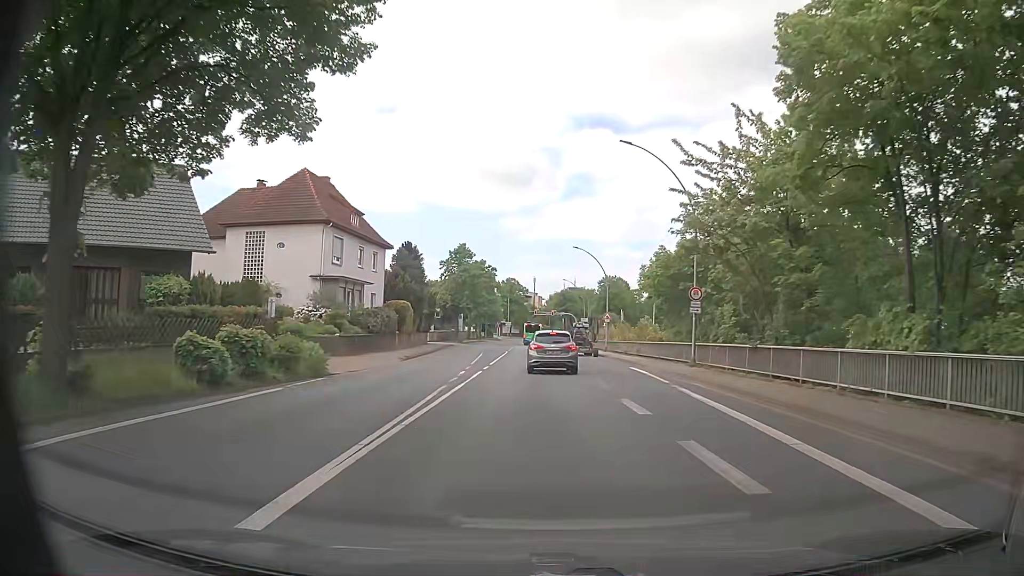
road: primary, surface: asphalt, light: Day
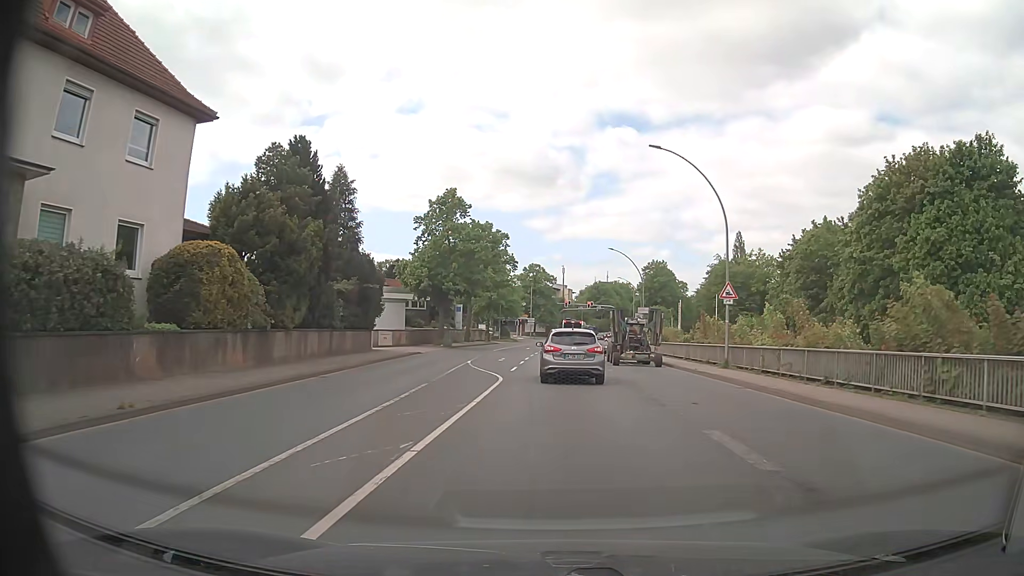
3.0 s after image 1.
(-0.9, +34.7) m; -2°
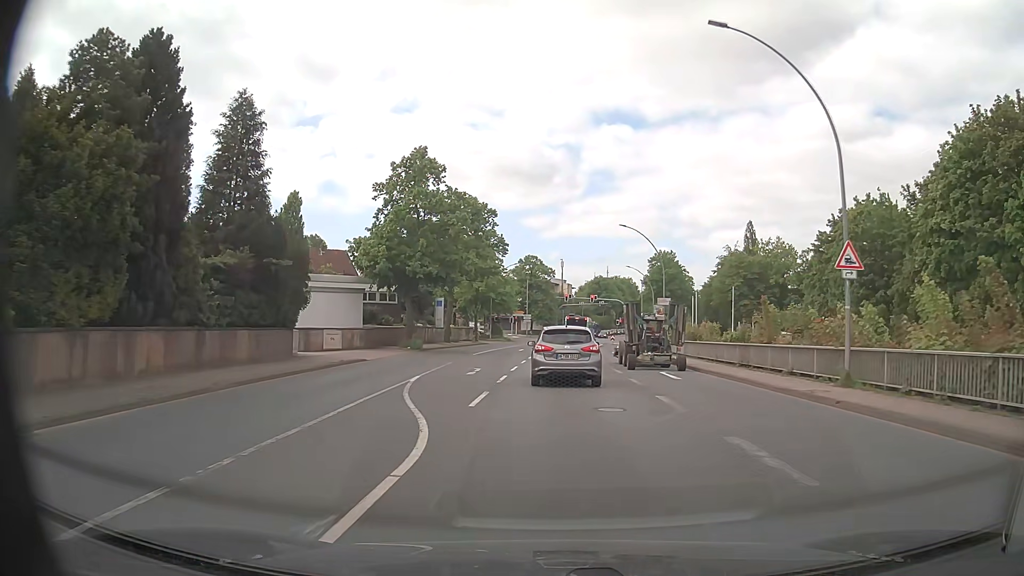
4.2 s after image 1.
(+0.1, +12.7) m; 0°
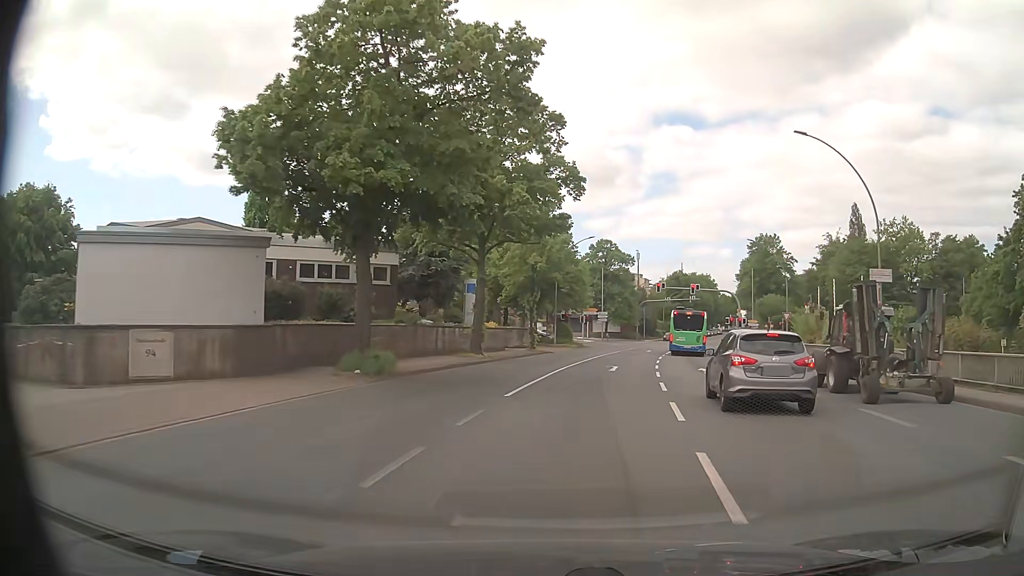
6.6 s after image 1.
(-1.9, +25.7) m; -6°
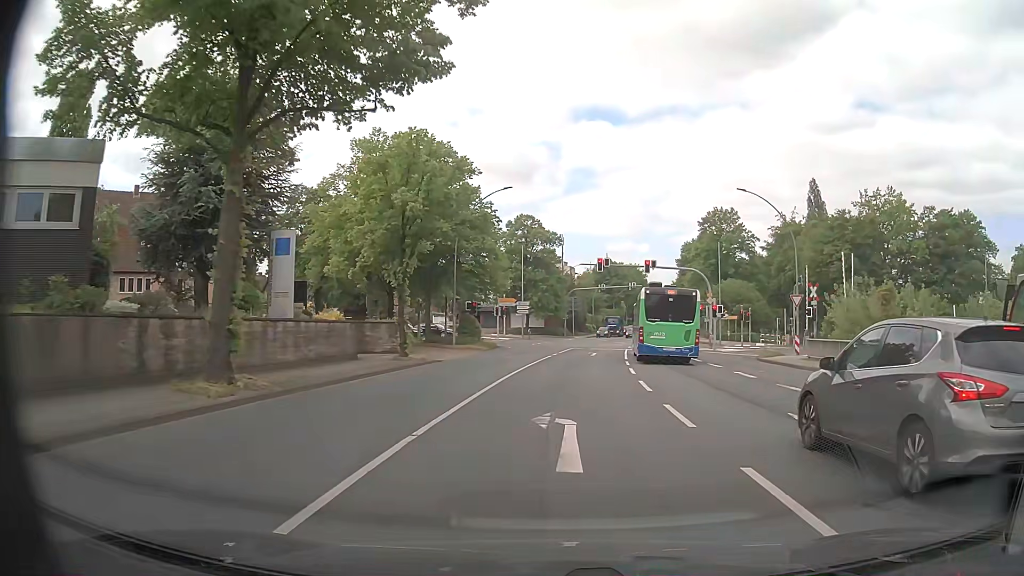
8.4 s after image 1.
(+1.3, +19.2) m; +7°
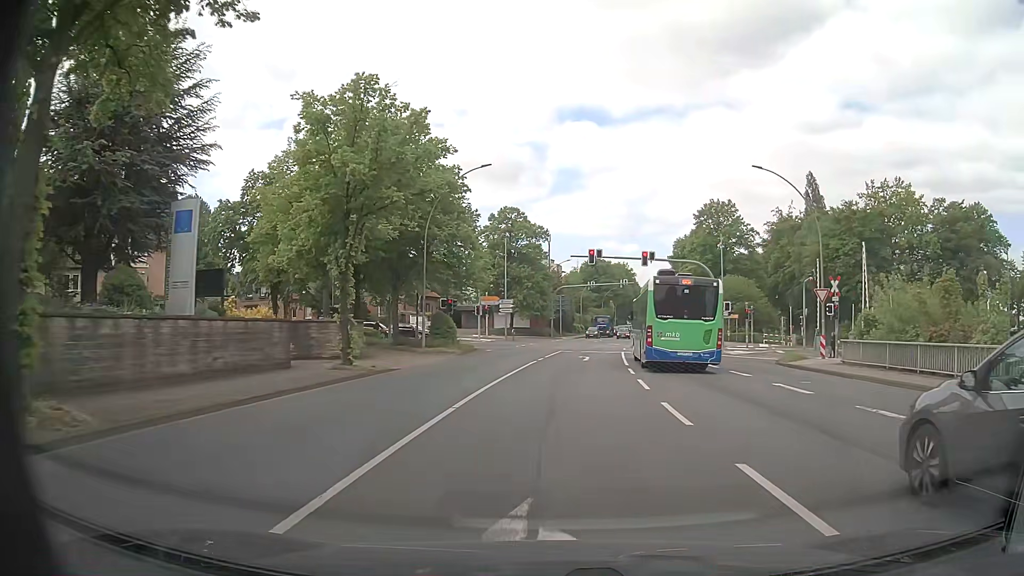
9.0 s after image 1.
(+0.1, +5.8) m; +2°
(0, +10) (0, +20) (+1, +30) (+2, +40) (+3, +50) (+4, +60) (0, +69) (-10, +72) (-20, +74) (-29, +76) m
